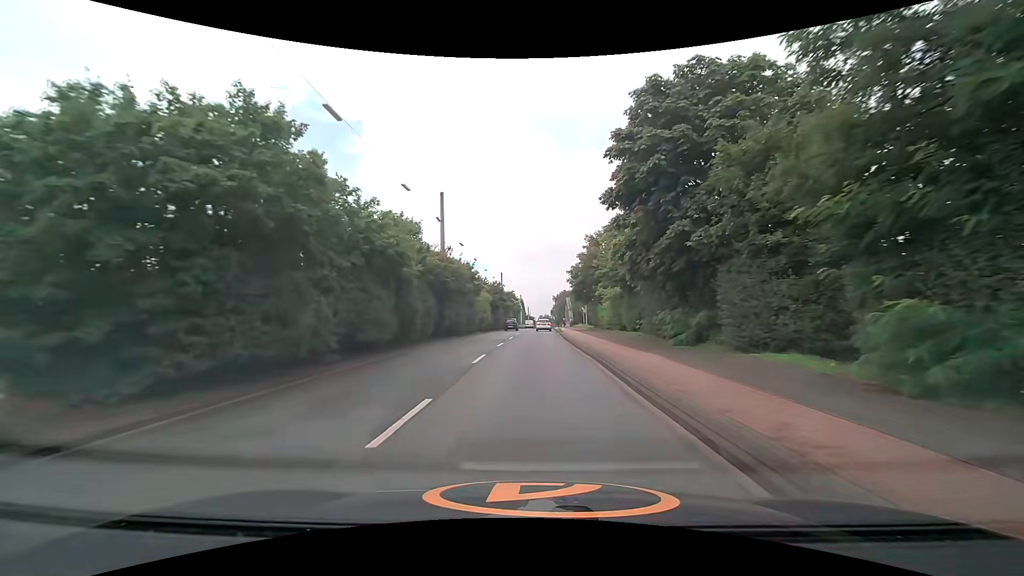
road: secondary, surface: asphalt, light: Day
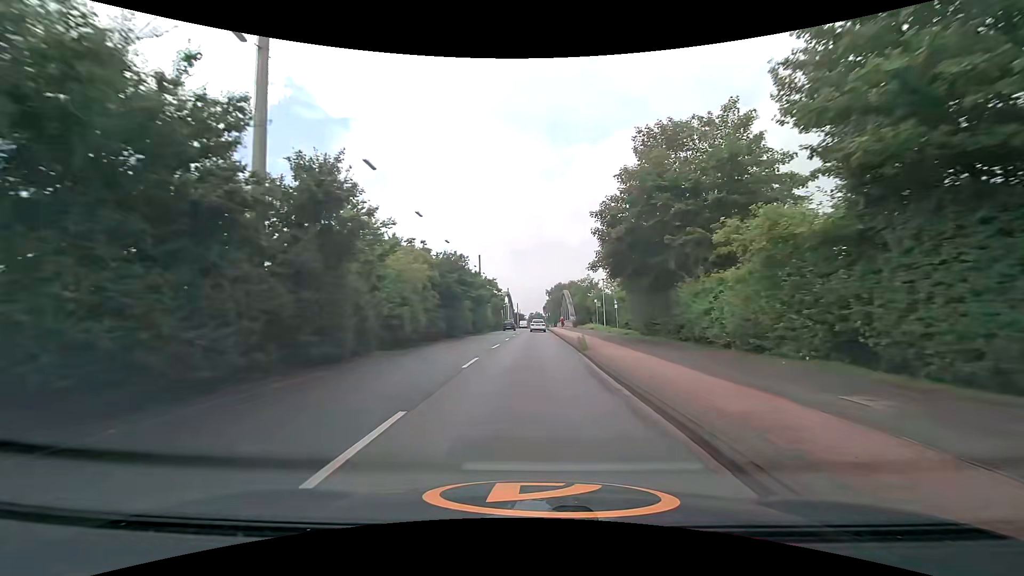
(+0.4, +28.4) m; +1°
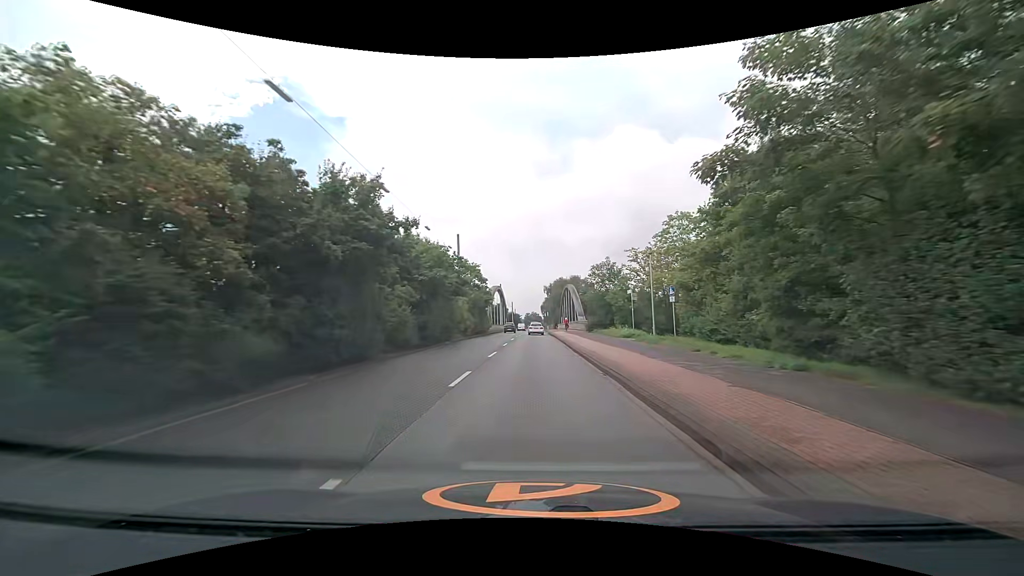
(-0.1, +20.9) m; 0°
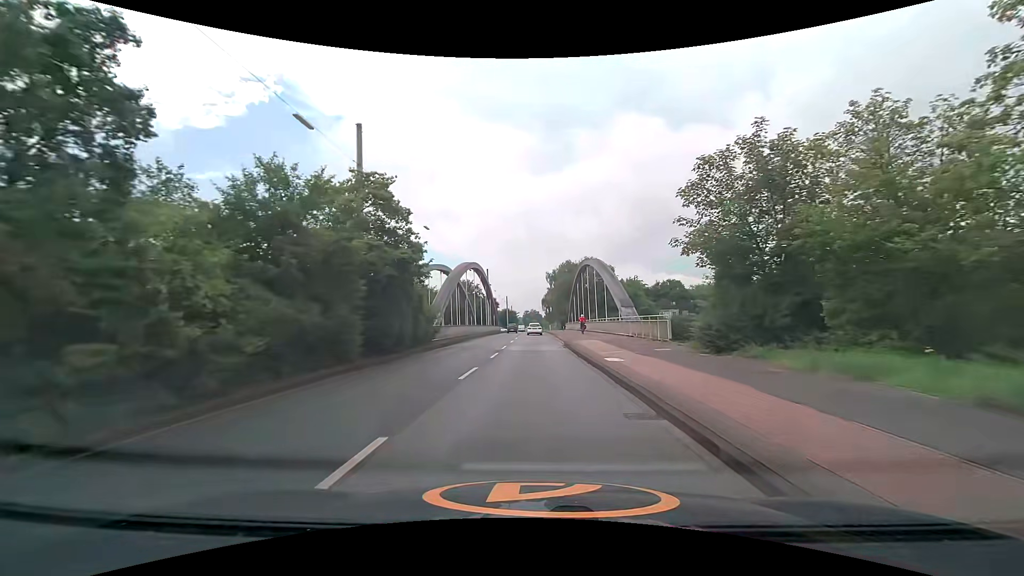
(+0.2, +34.8) m; 0°
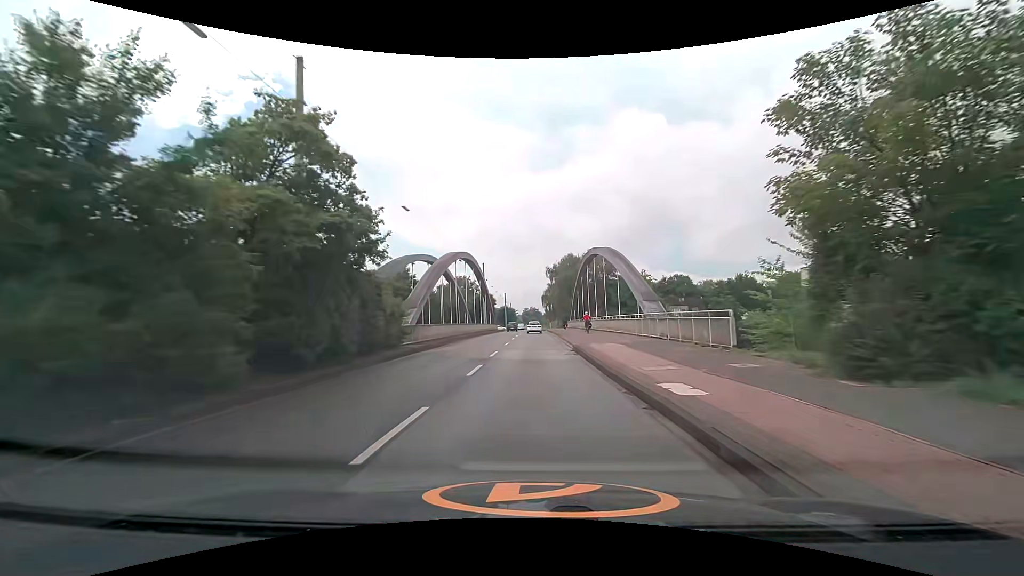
(0.0, +7.0) m; 0°
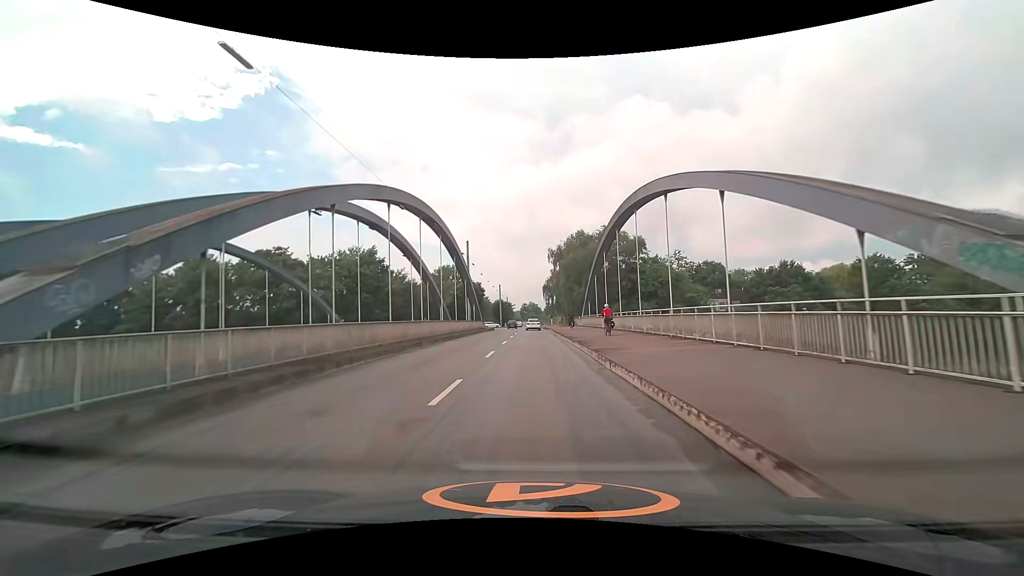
(+0.1, +21.0) m; +1°
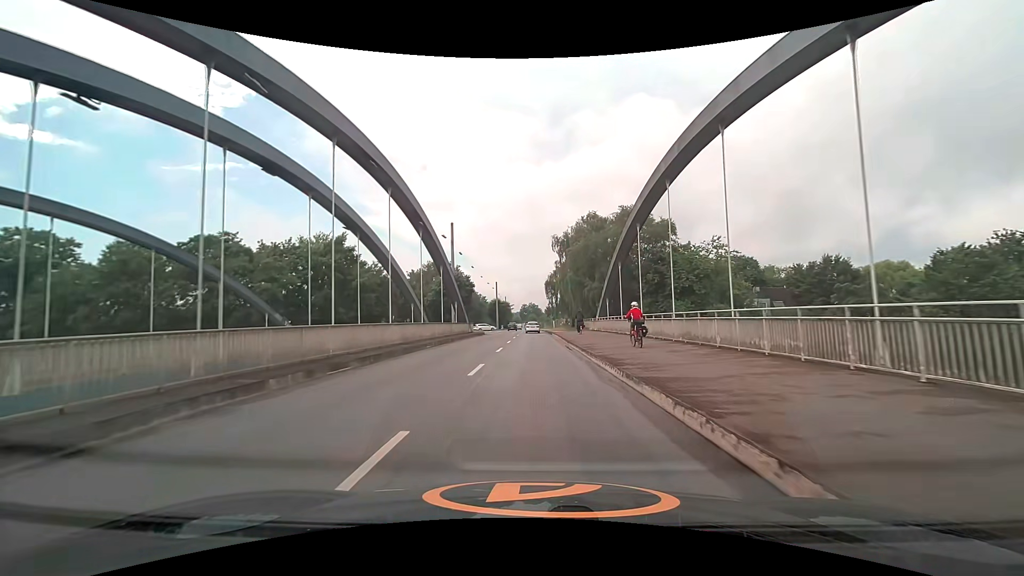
(-0.1, +13.9) m; -1°
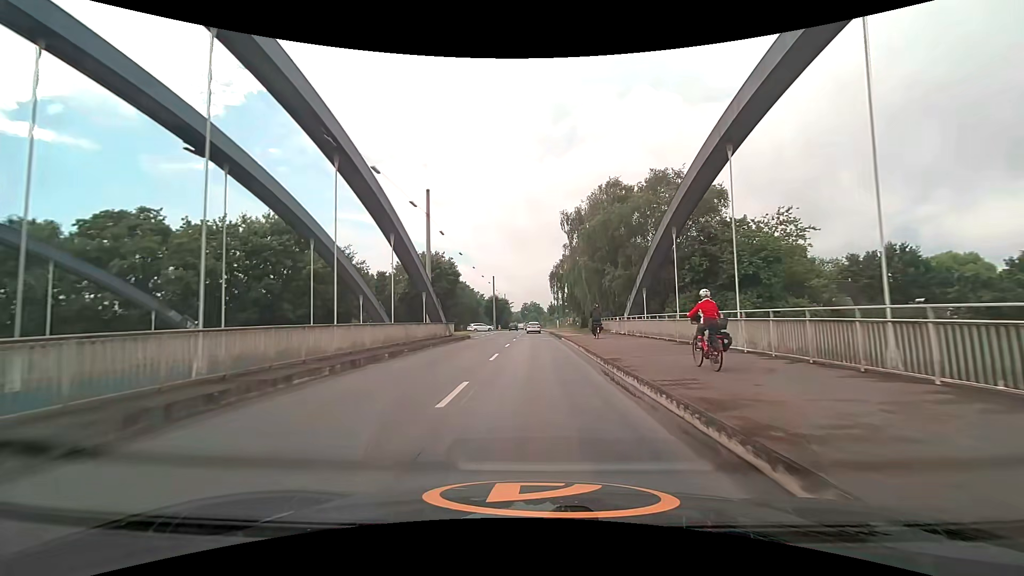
(+0.1, +13.8) m; 0°
(0, +10) (0, +20) (0, +30) (0, +40) (0, +50) (+1, +60) (+1, +70) (+1, +80) (+1, +90) (+1, +100) m
